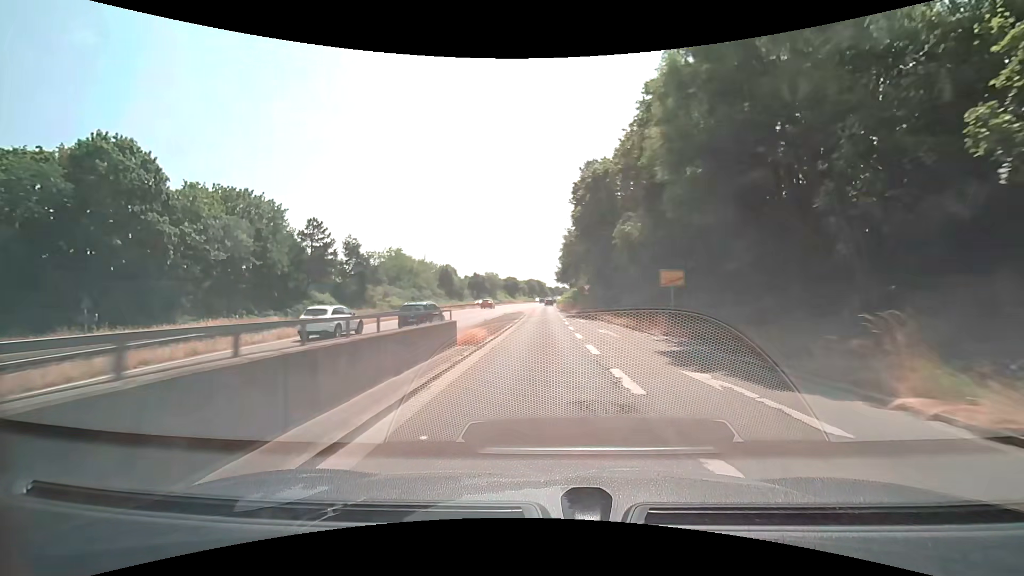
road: trunk_link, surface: asphalt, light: Day
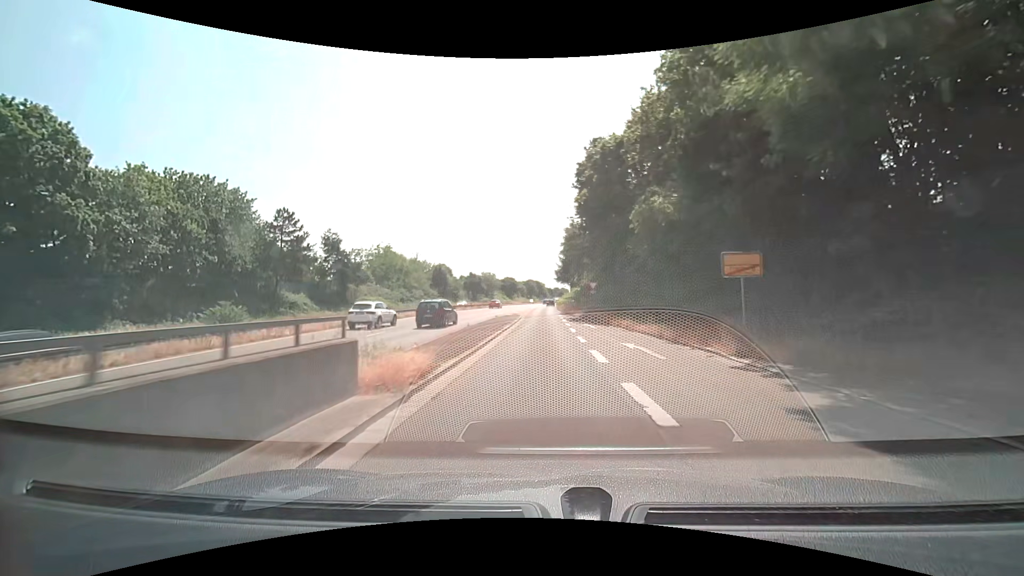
(0.0, +7.9) m; 0°
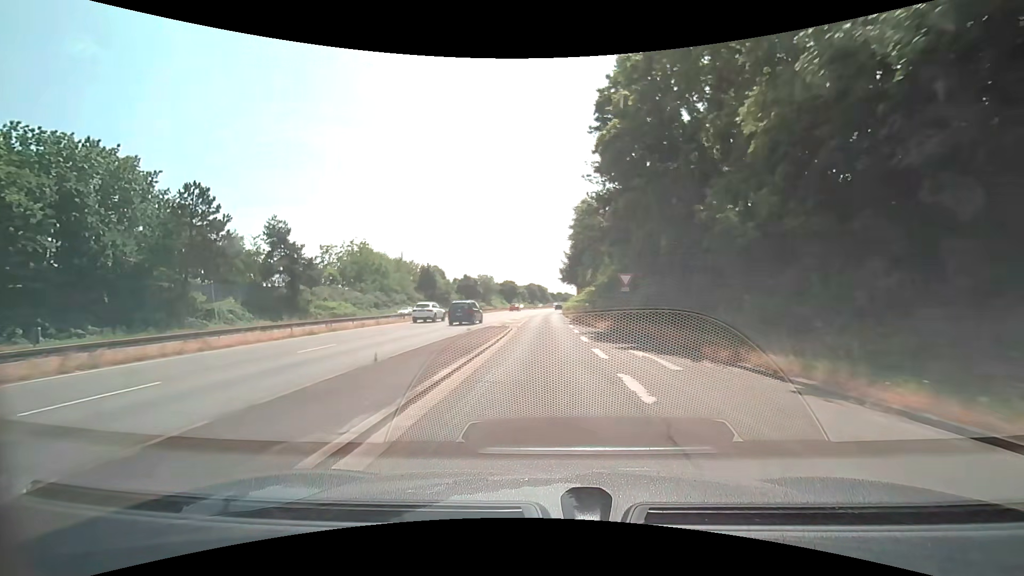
(-0.1, +16.8) m; -1°
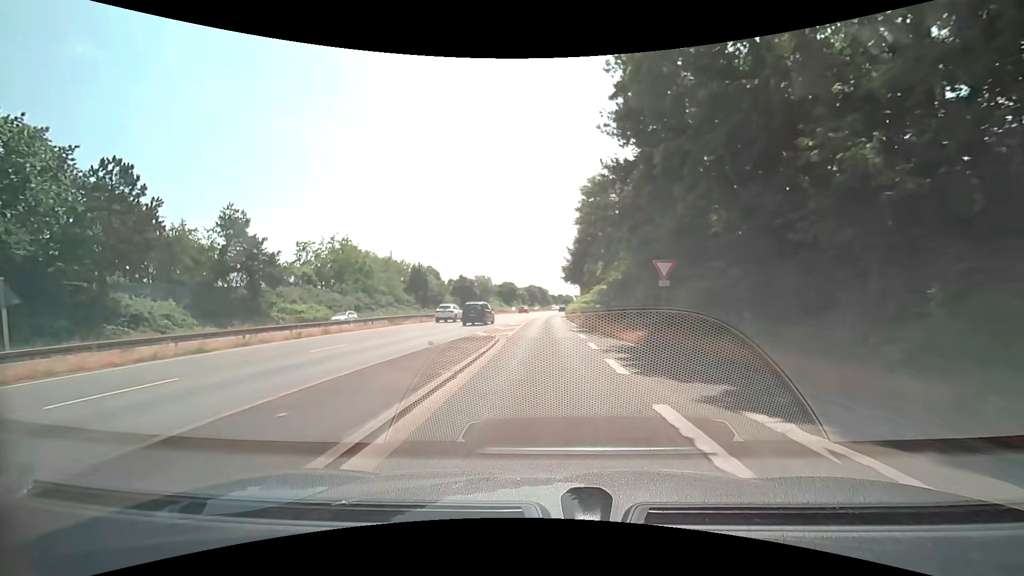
(0.0, +9.0) m; 0°
